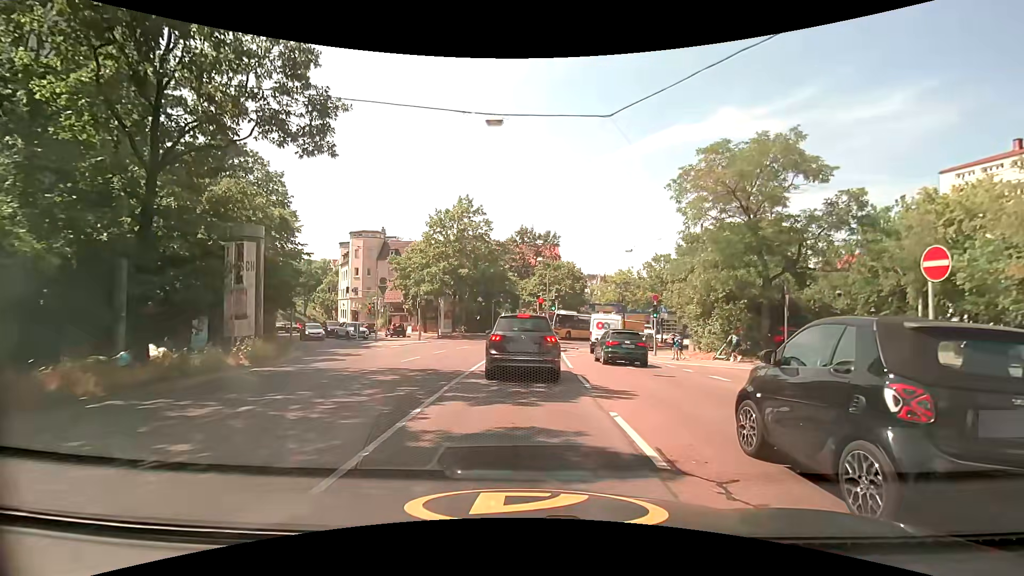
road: secondary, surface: asphalt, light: Day
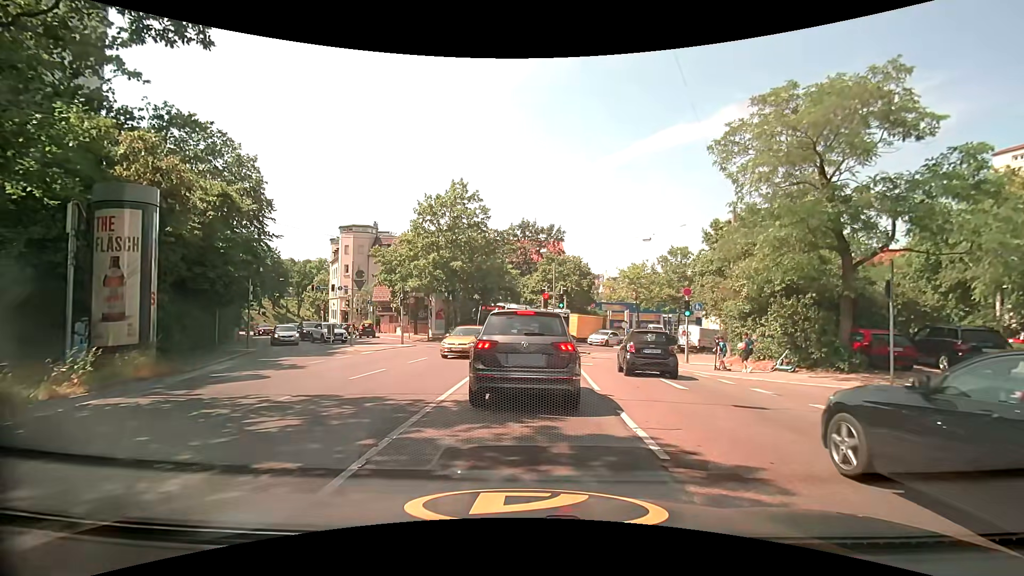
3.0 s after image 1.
(+0.1, +5.6) m; 0°
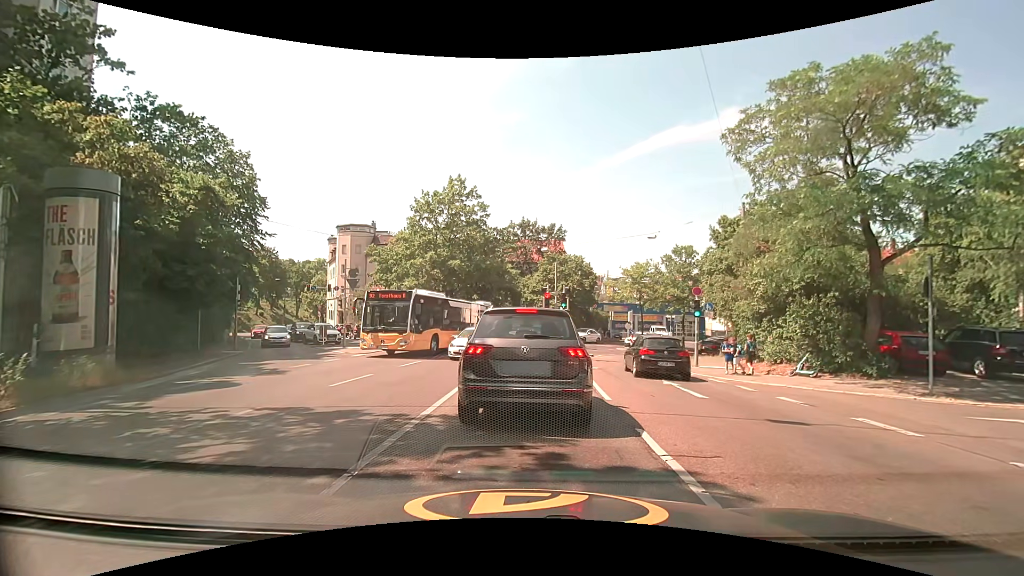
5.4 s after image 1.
(0.0, +1.3) m; 0°
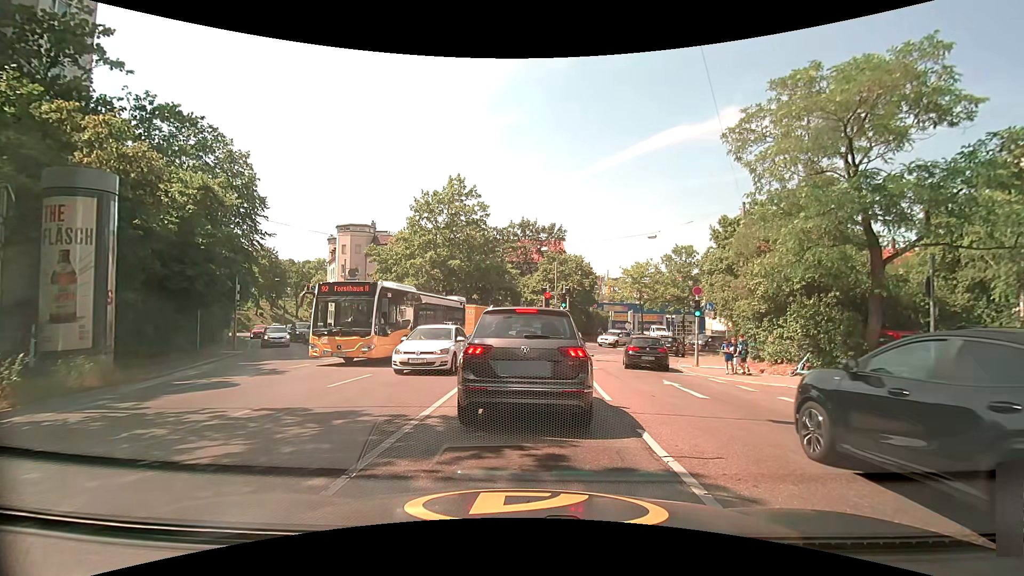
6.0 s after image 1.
(0.0, +0.1) m; 0°
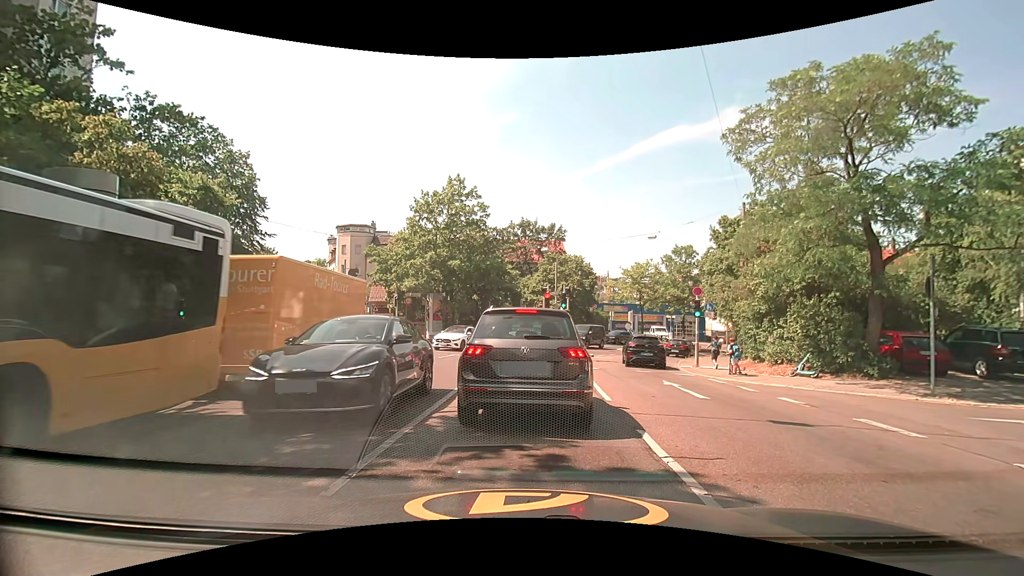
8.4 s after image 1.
(0.0, +0.1) m; 0°
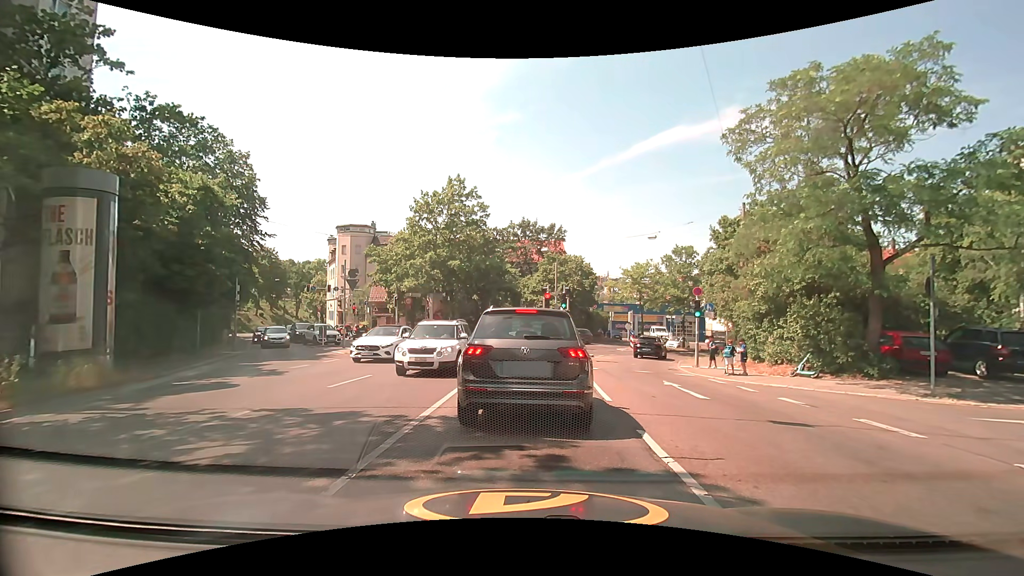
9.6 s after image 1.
(0.0, 0.0) m; 0°
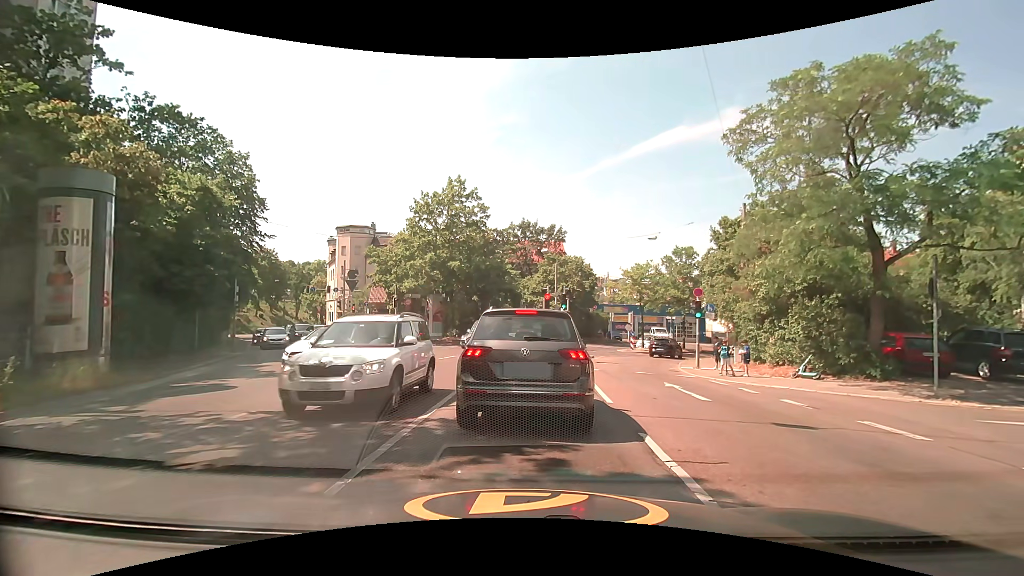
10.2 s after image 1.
(0.0, +0.1) m; 0°
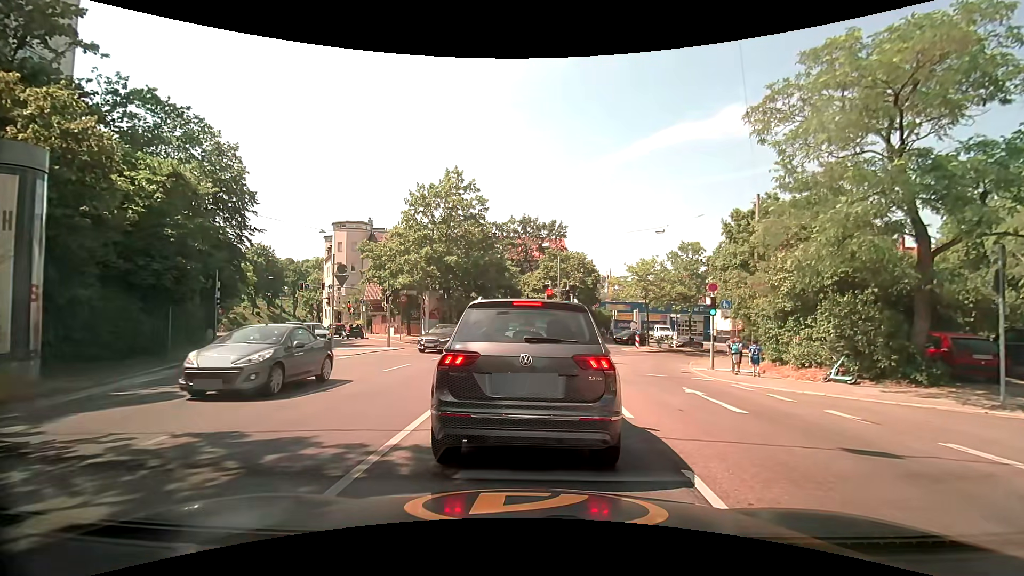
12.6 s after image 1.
(0.0, +1.8) m; 0°
